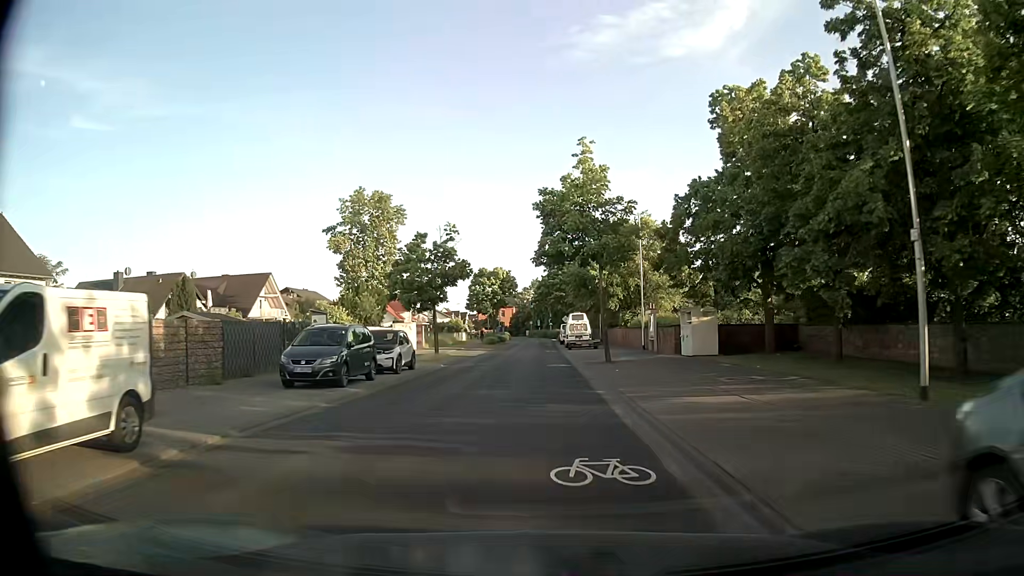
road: tertiary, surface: asphalt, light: Day
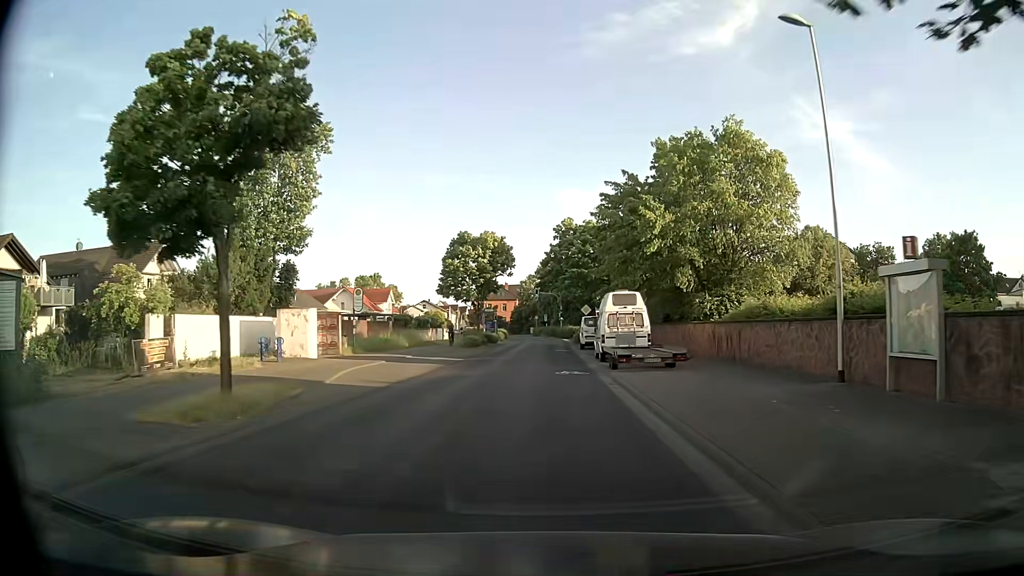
(-0.5, +26.5) m; -2°
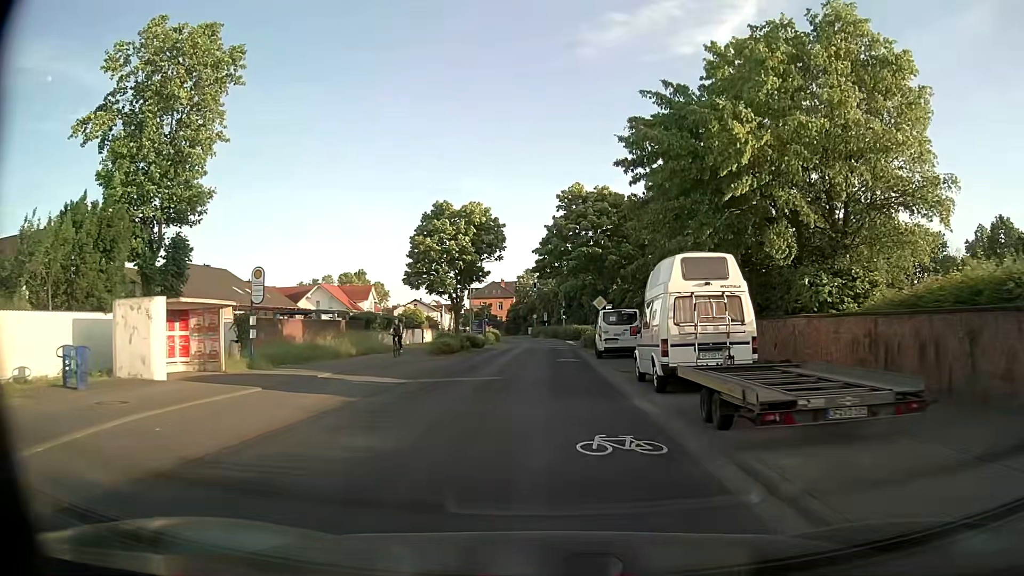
(+0.1, +13.1) m; +1°
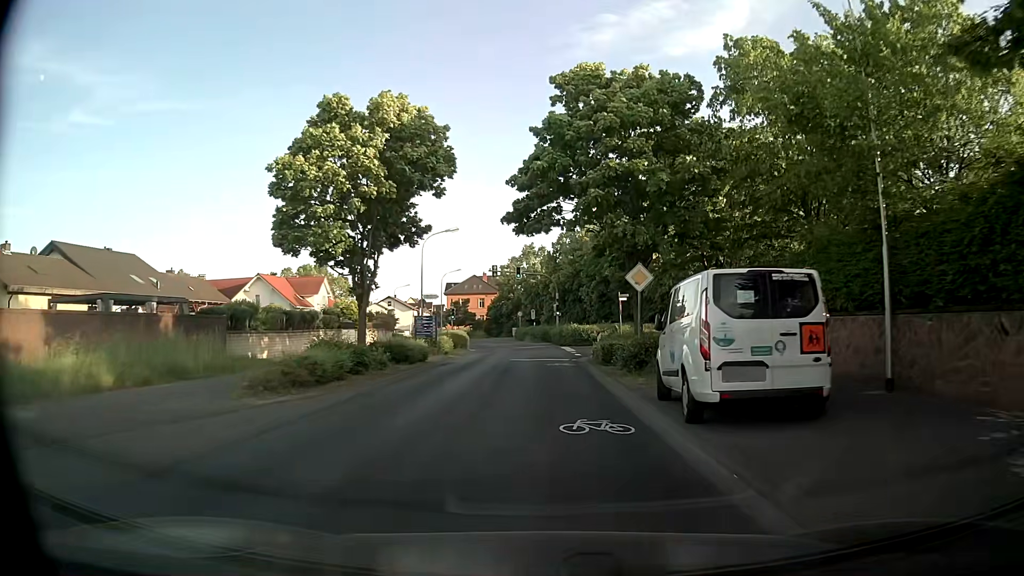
(+0.1, +19.6) m; 0°
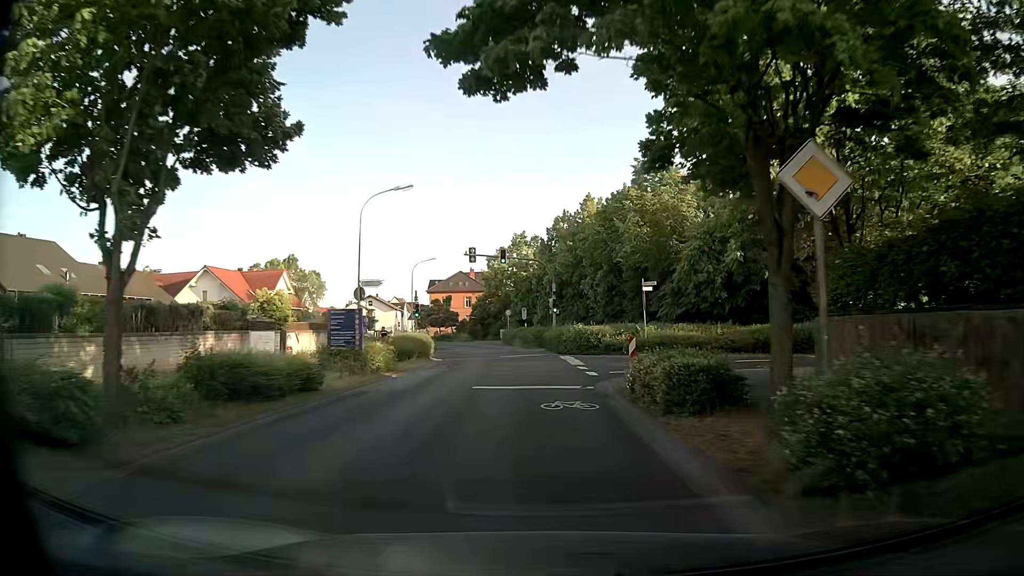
(+0.2, +13.2) m; +1°
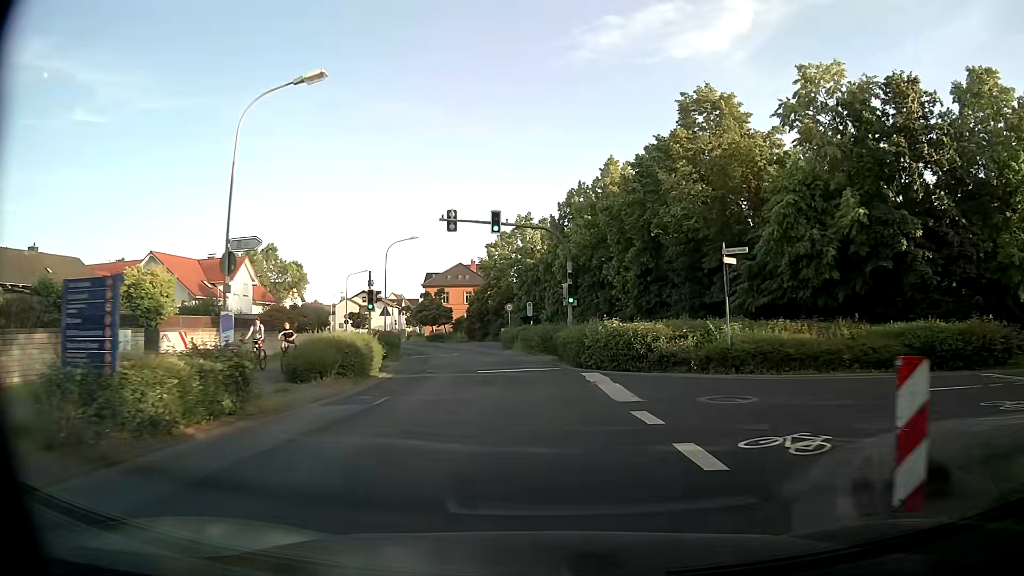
(0.0, +13.2) m; 0°
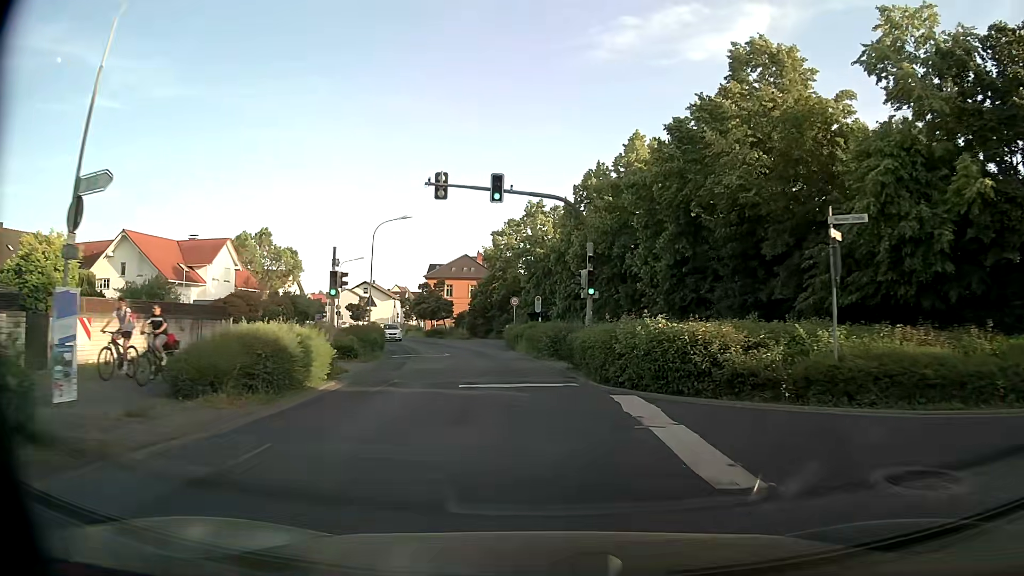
(-0.1, +6.6) m; -1°
